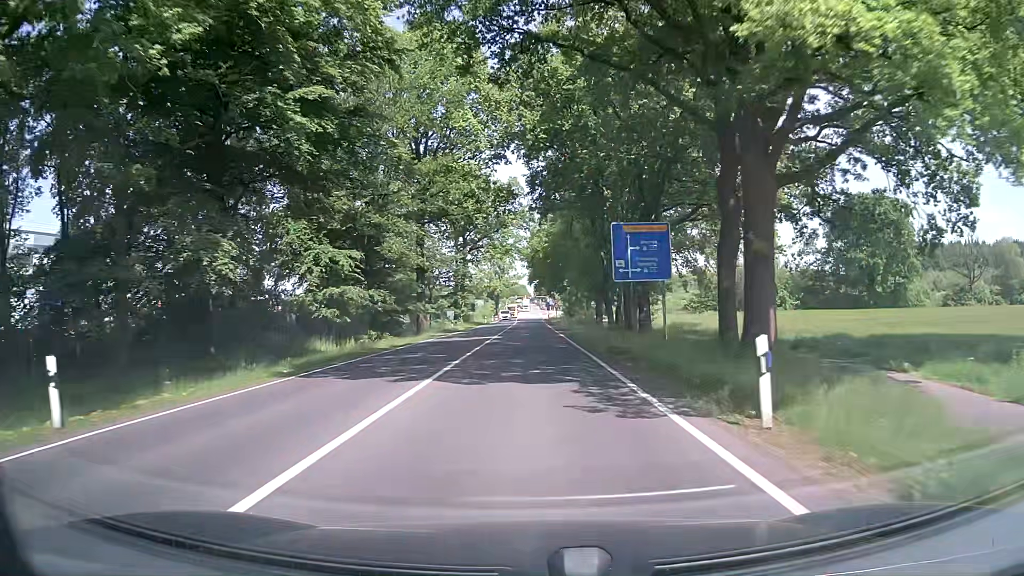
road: primary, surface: asphalt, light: Day
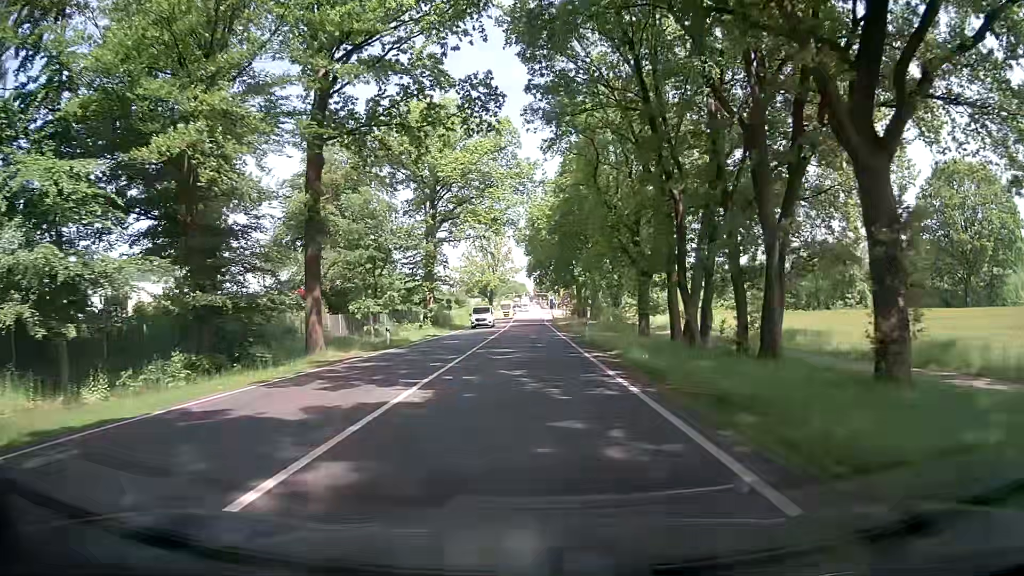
(-0.2, +26.1) m; -1°
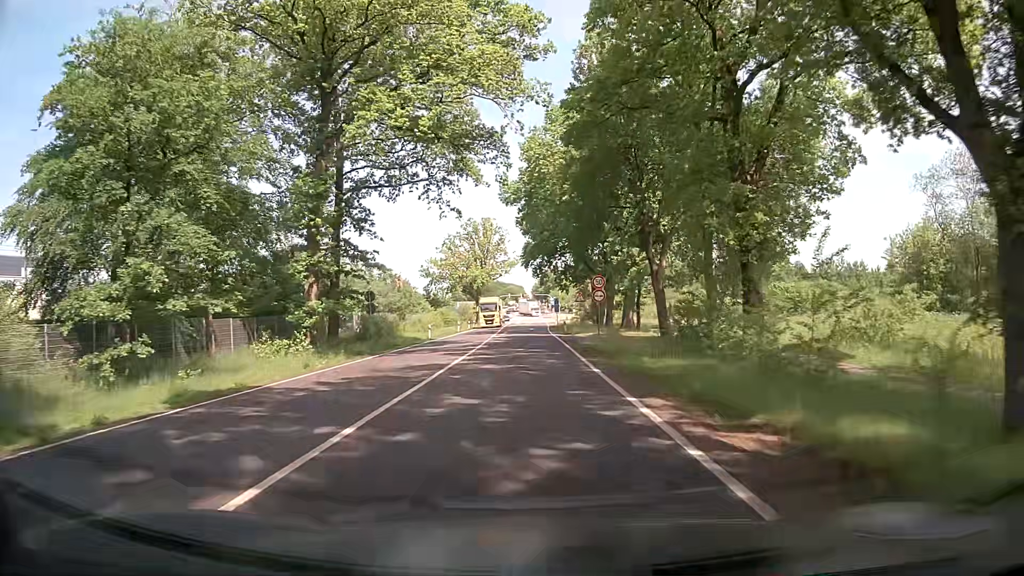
(+0.1, +31.9) m; 0°
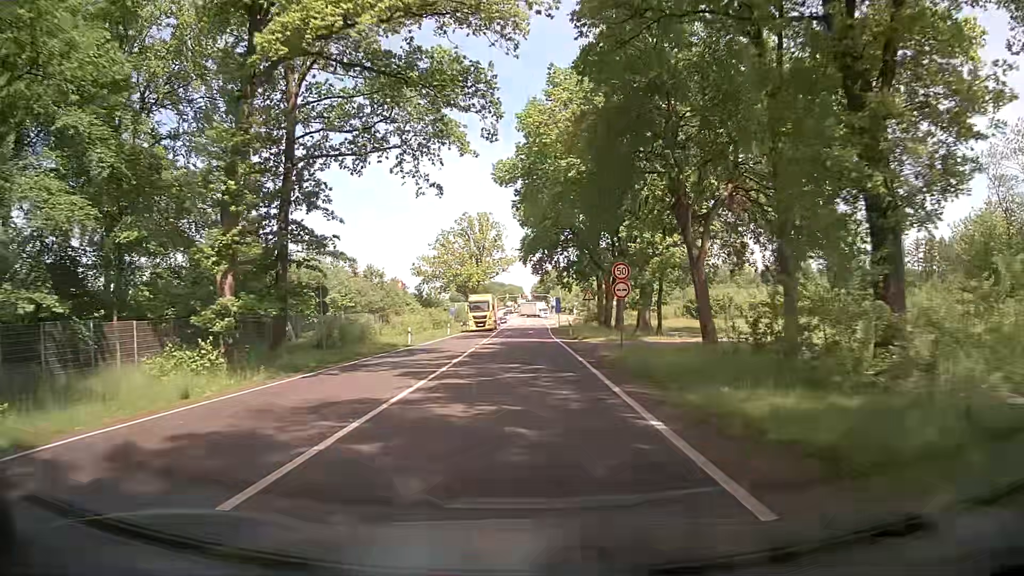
(0.0, +8.1) m; +1°
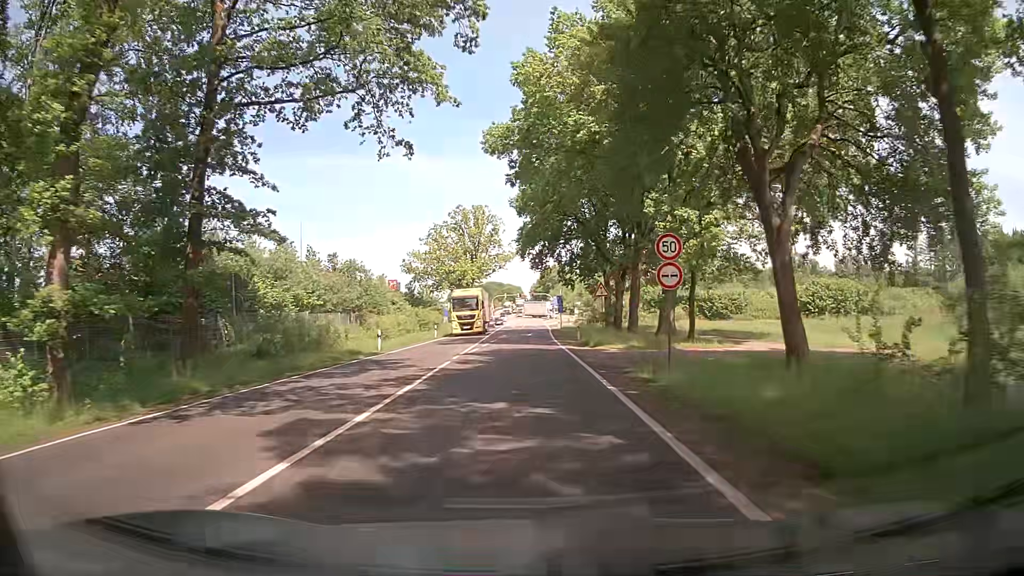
(0.0, +8.2) m; 0°
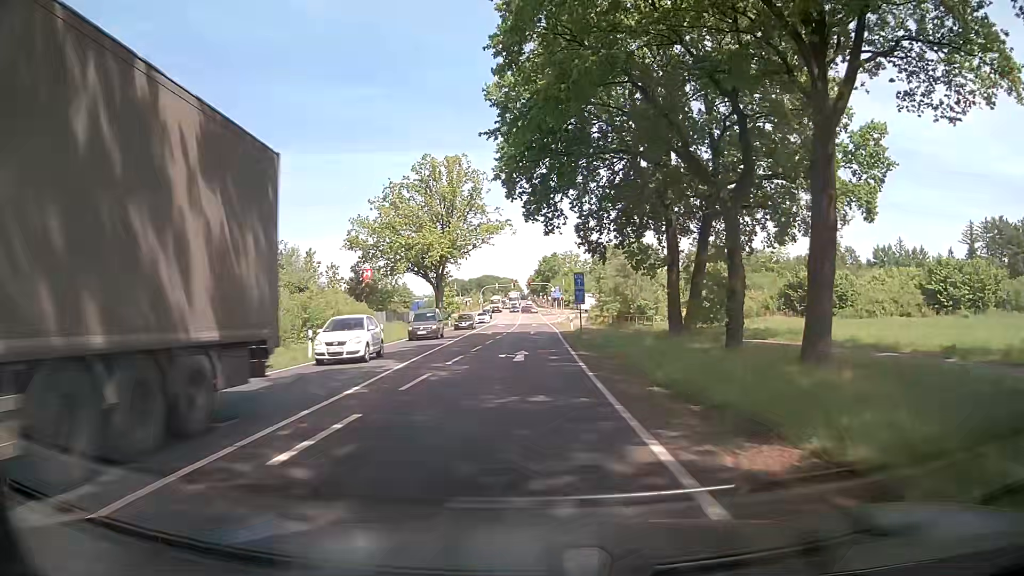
(+0.2, +32.0) m; 0°
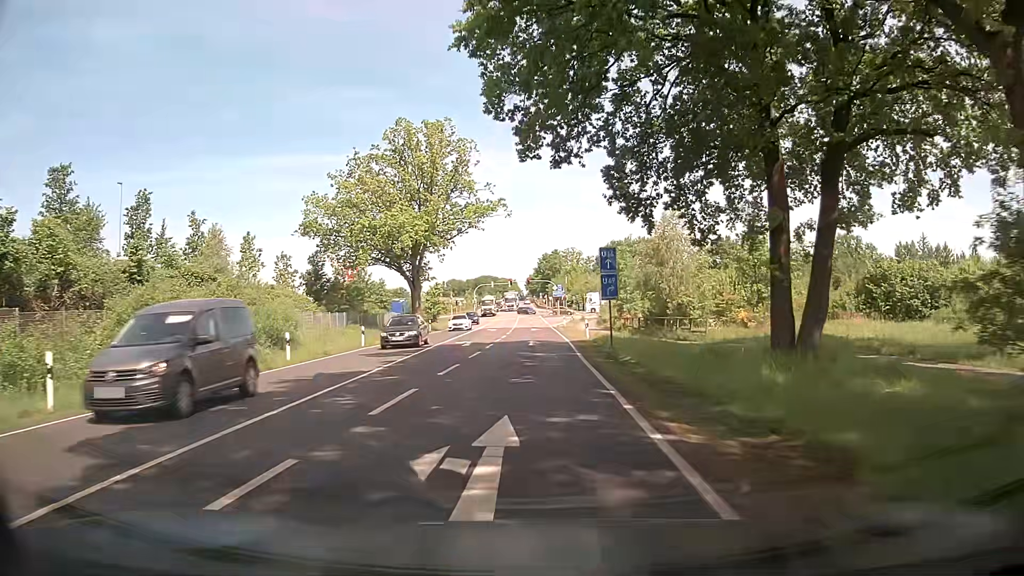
(+0.1, +15.1) m; 0°
